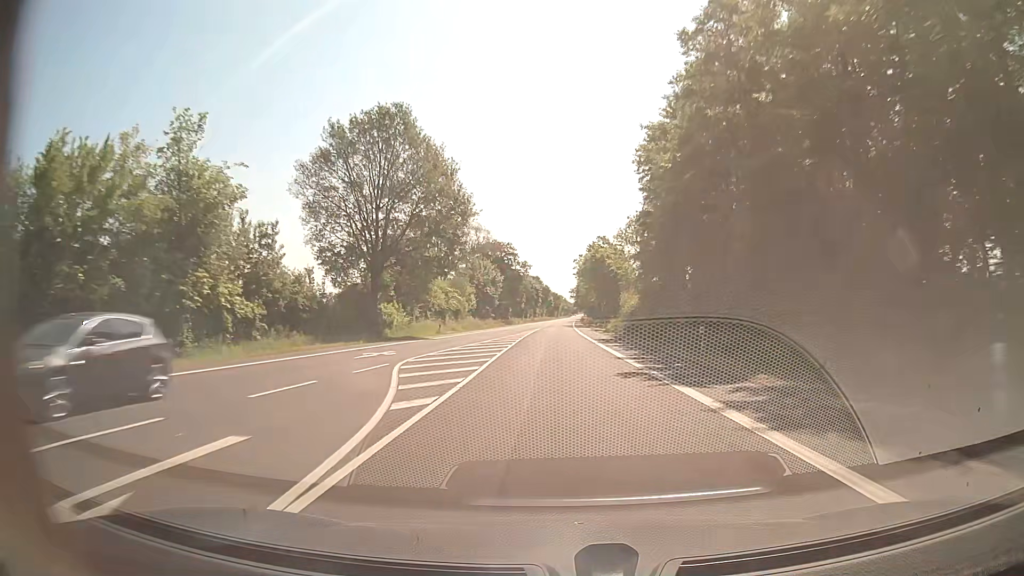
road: secondary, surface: asphalt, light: Day
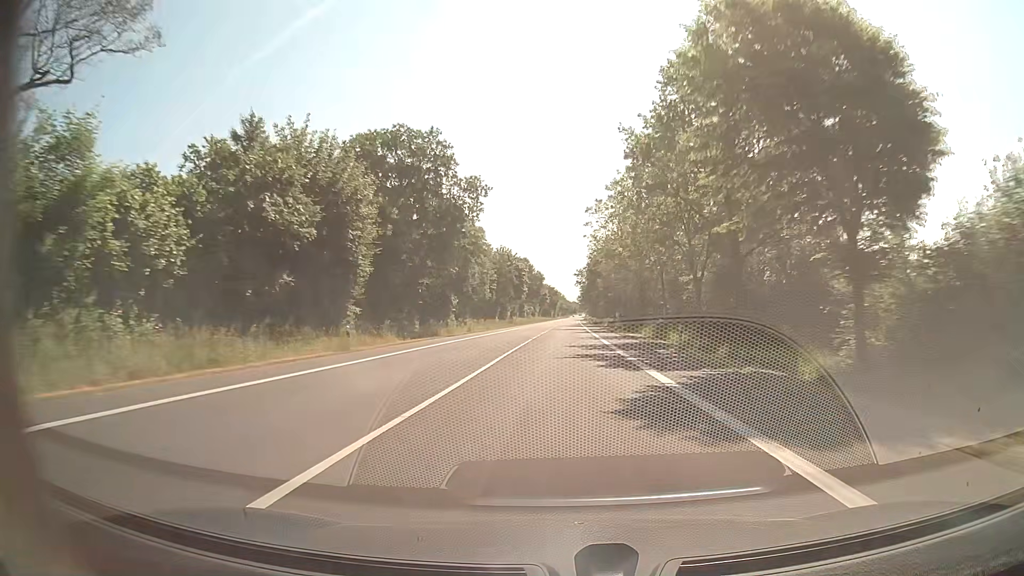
(+0.2, +79.0) m; 0°
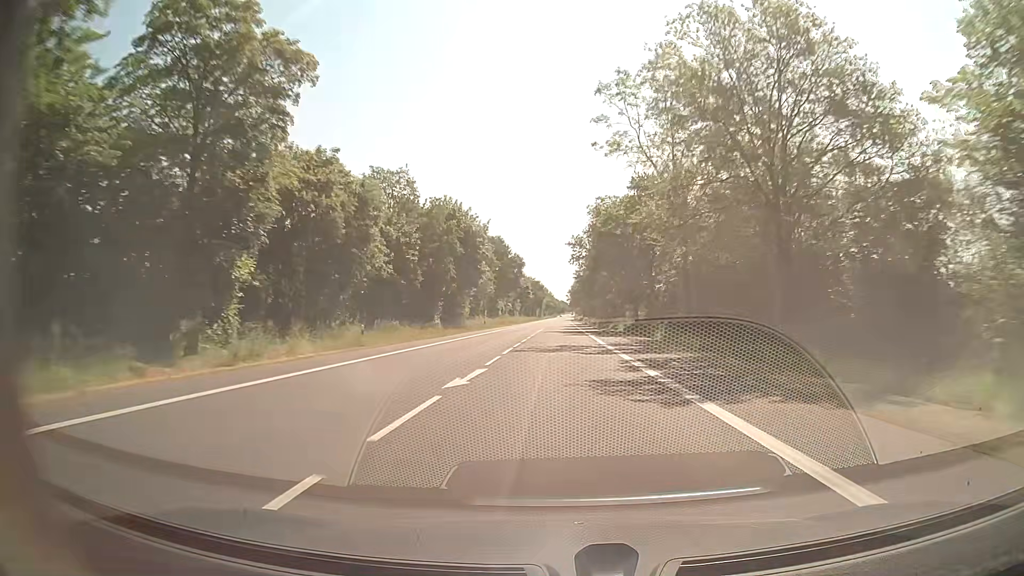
(+0.6, +47.4) m; +1°
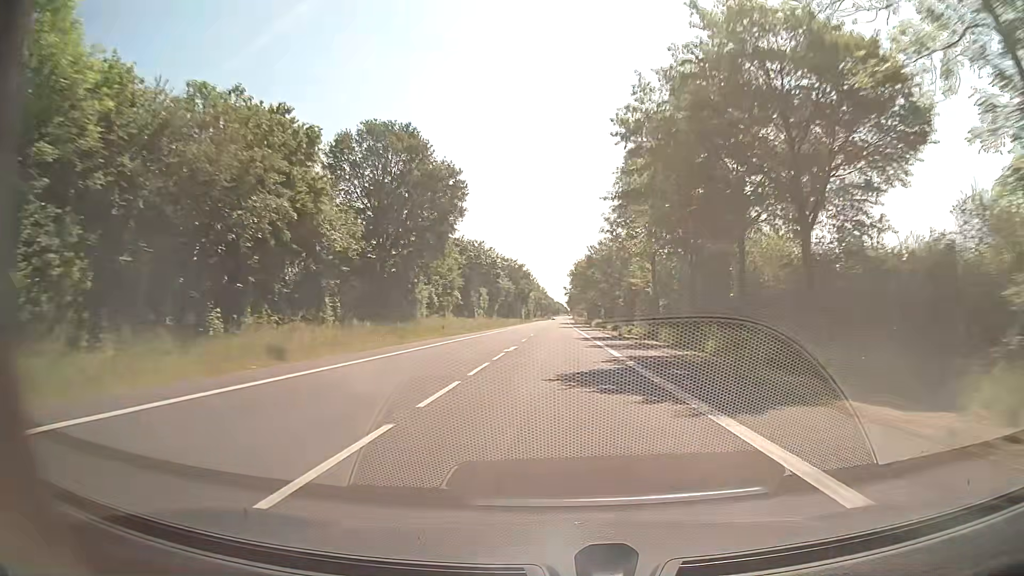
(+0.4, +79.0) m; 0°
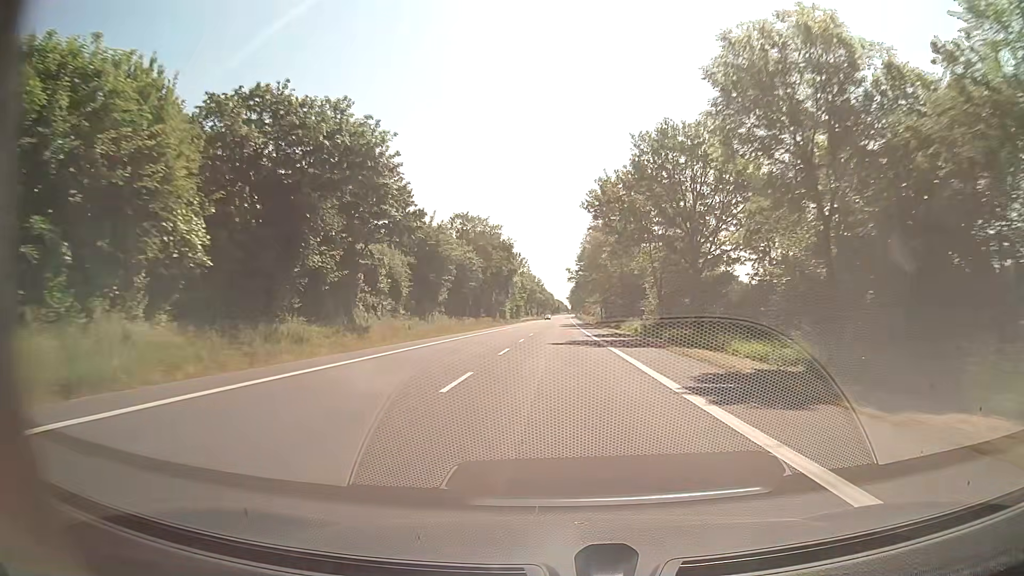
(+0.2, +63.2) m; 0°
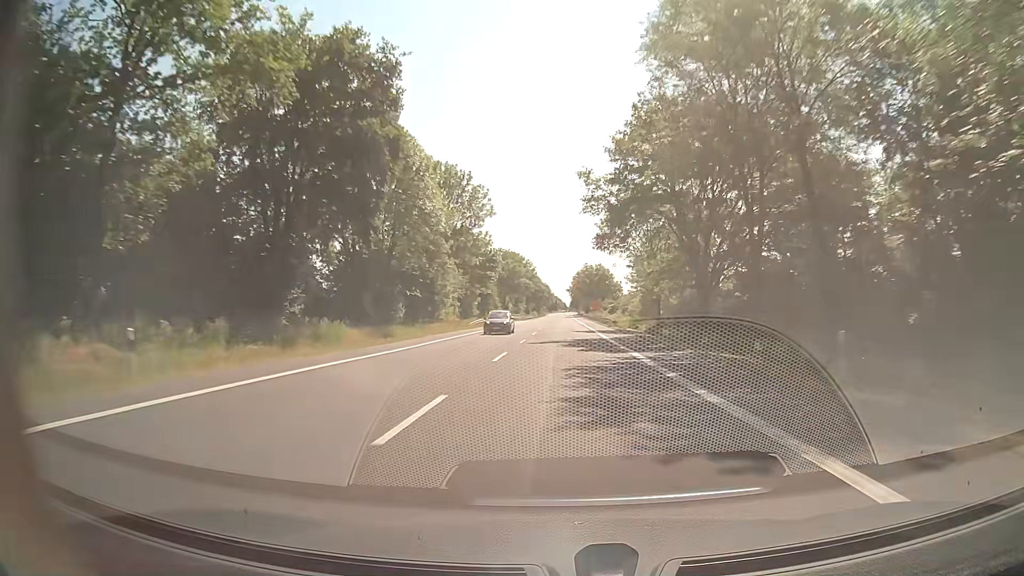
(+0.3, +76.1) m; 0°
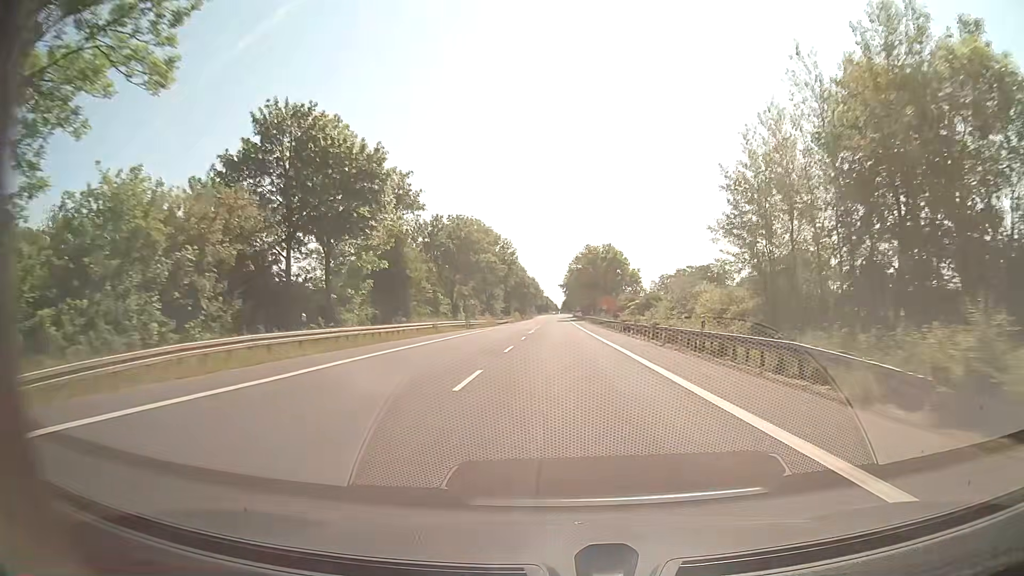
(+0.3, +54.8) m; +1°
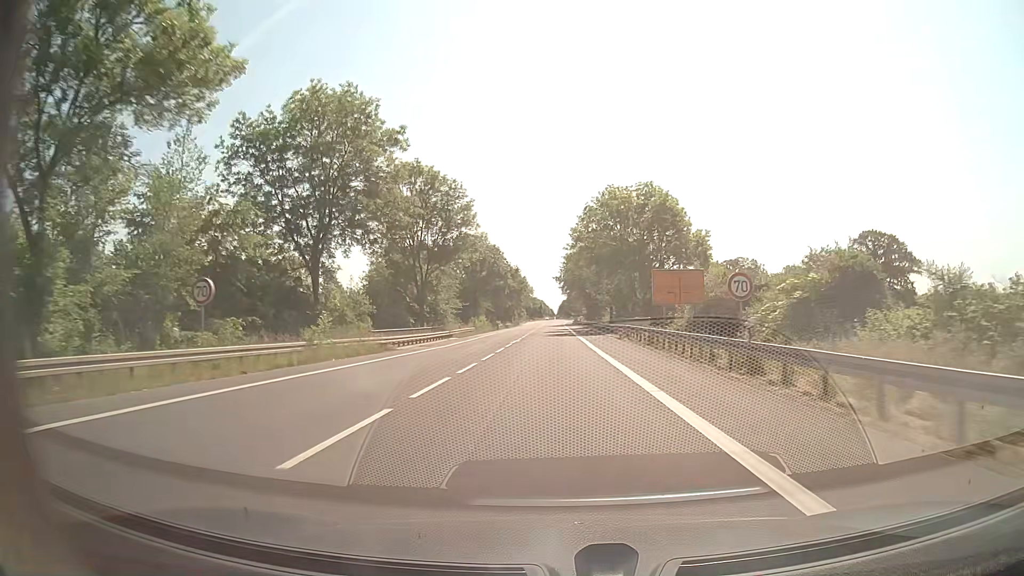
(+0.5, +59.9) m; +1°
(0, +10) (0, +20) (0, +30) (0, +40) (0, +50) (-1, +60) (-1, +70) (-1, +80) (-1, +90) (-1, +100) m
